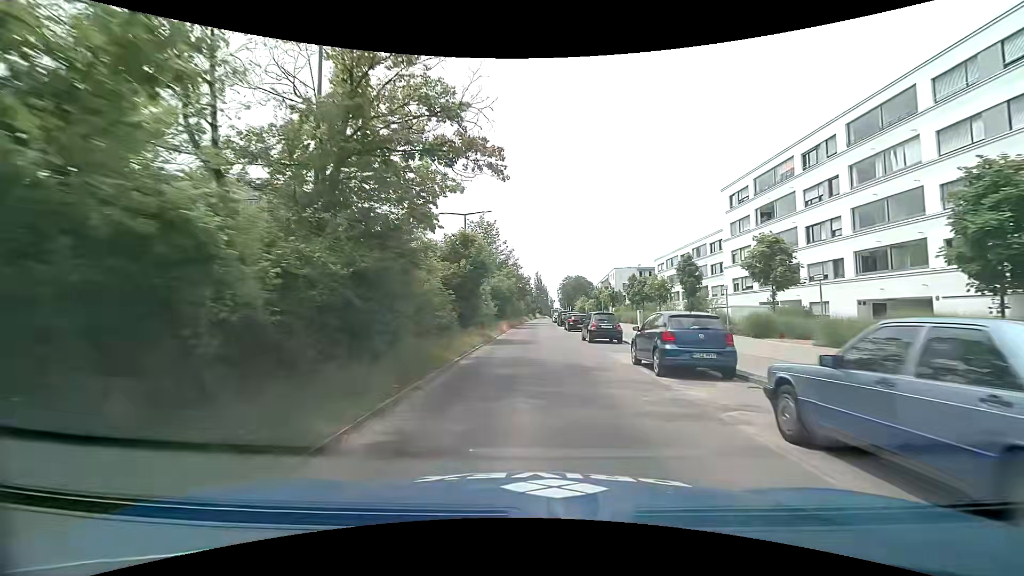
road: secondary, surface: asphalt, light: Day
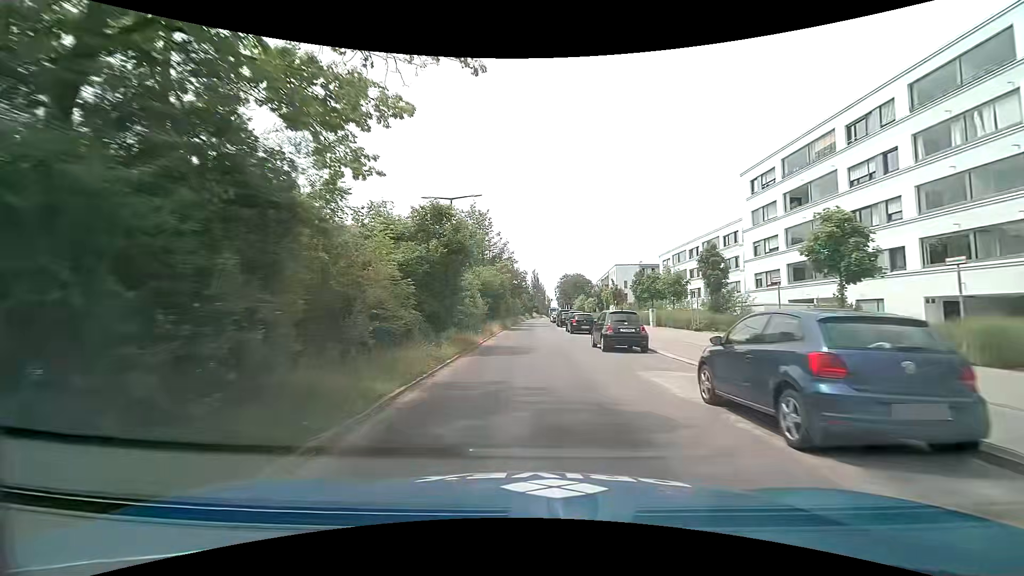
(0.0, +6.0) m; +1°
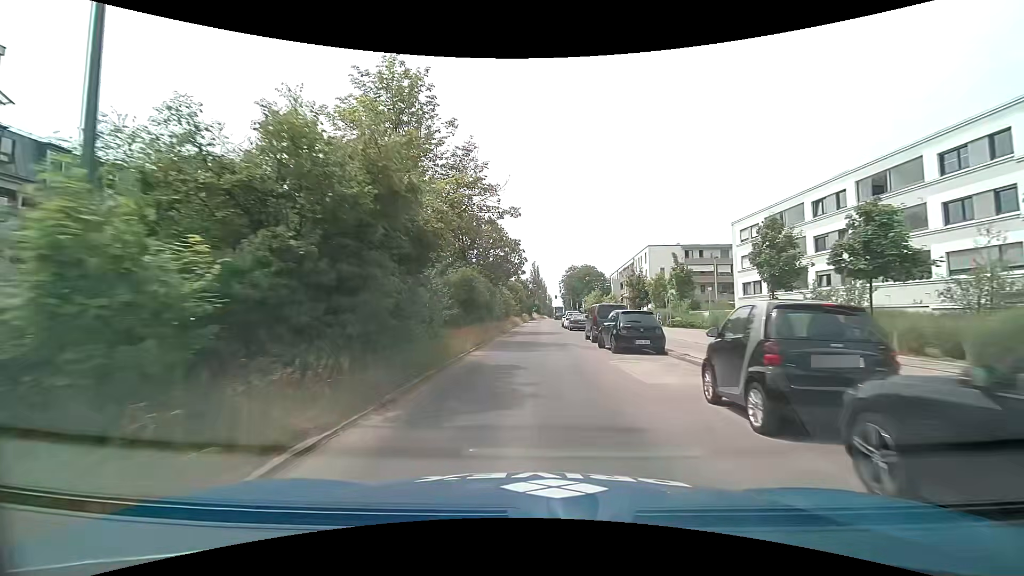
(-0.3, +32.6) m; -1°
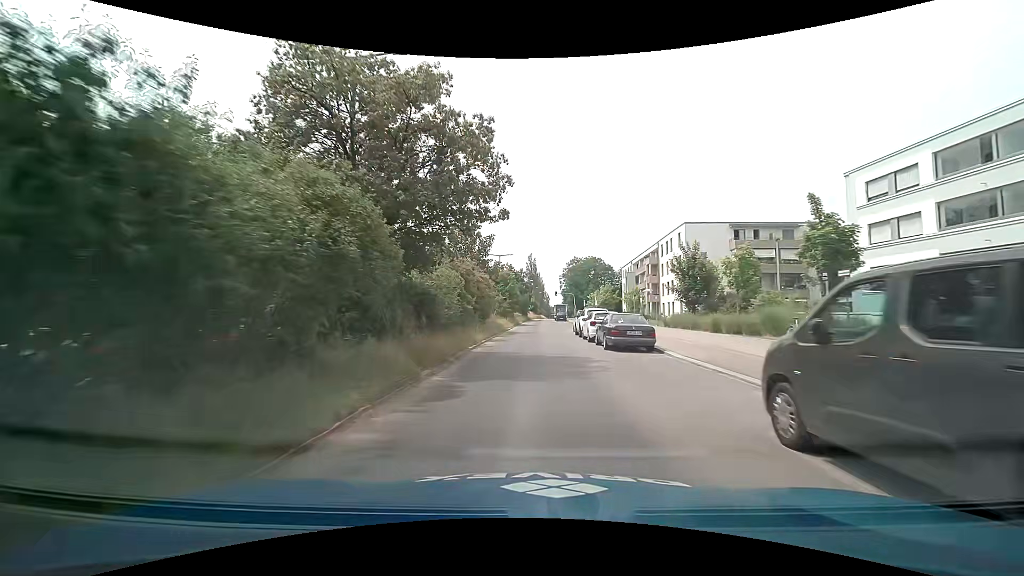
(+0.4, +21.2) m; +1°
(0, +10) (0, +20) (0, +30) (0, +40) (+1, +50) (+1, +60) (+1, +70) (+1, +80) (+2, +90) (+2, +100) m
